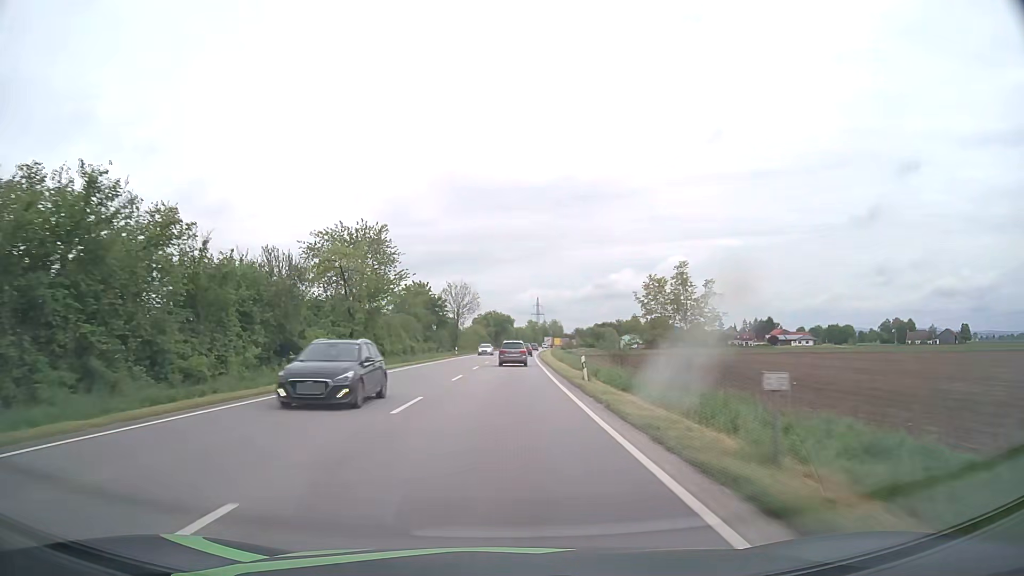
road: primary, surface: asphalt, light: Day
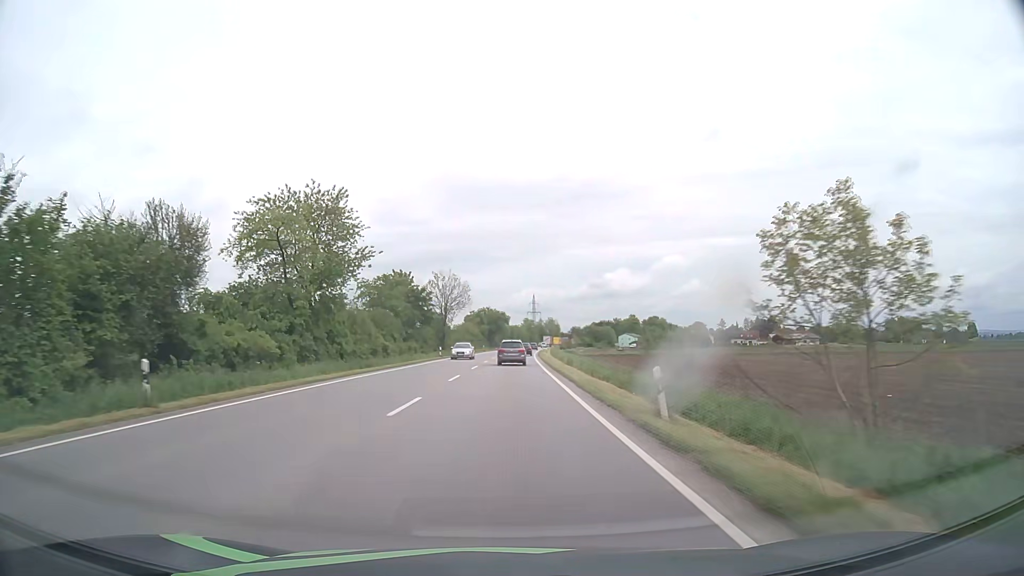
(+0.1, +12.8) m; +1°
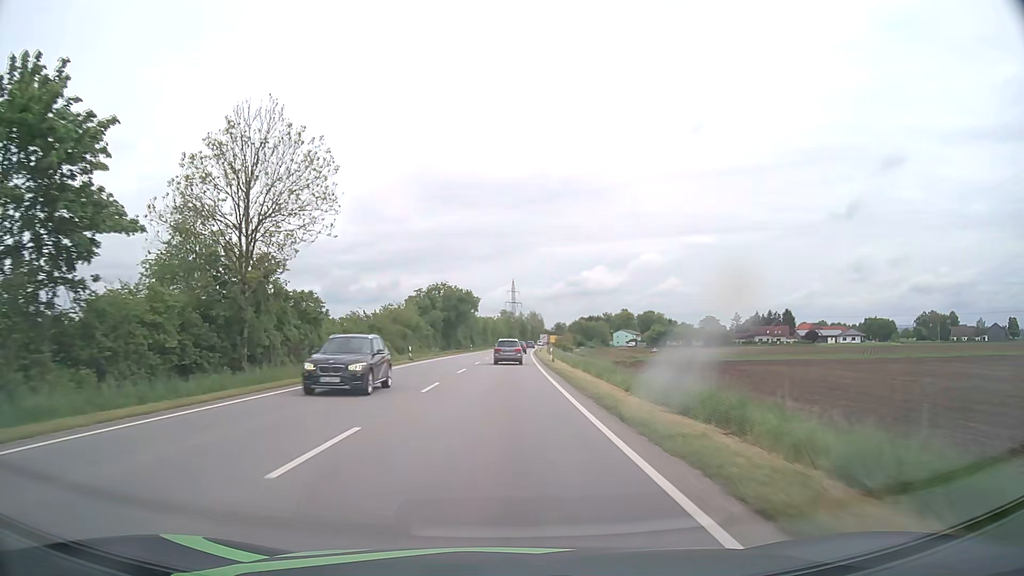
(+1.4, +65.2) m; +2°
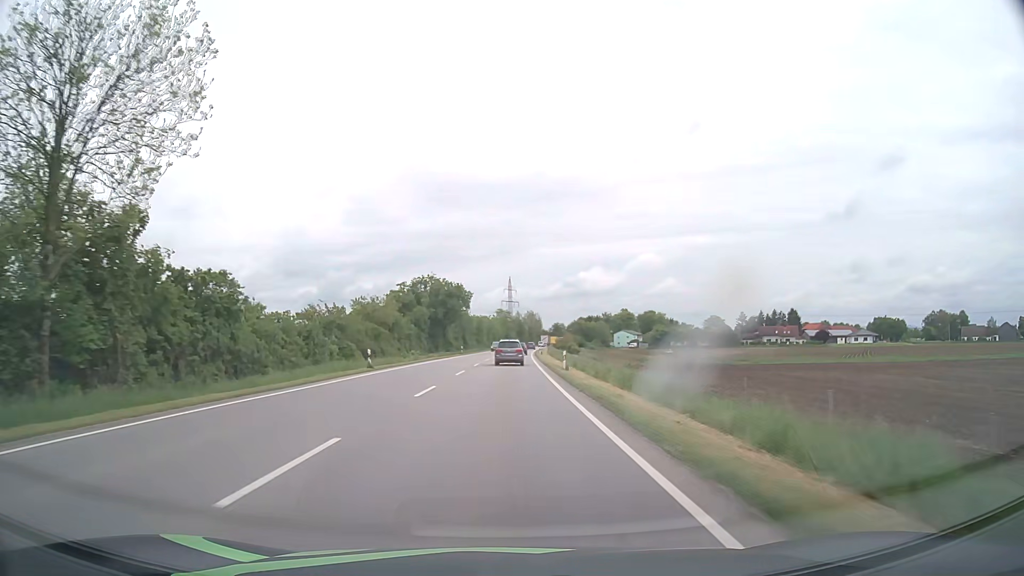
(0.0, +13.1) m; 0°
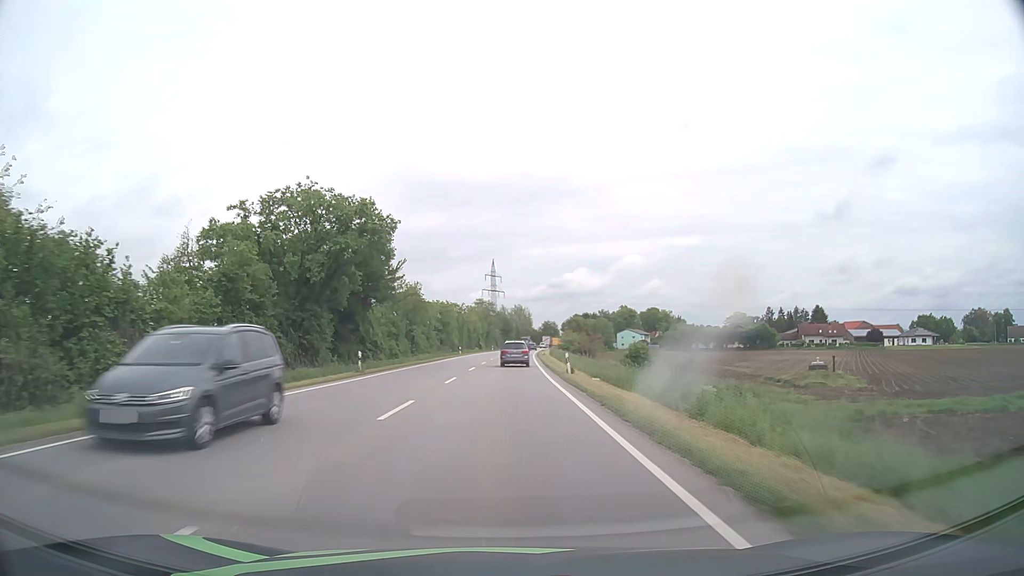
(+0.5, +52.6) m; +1°
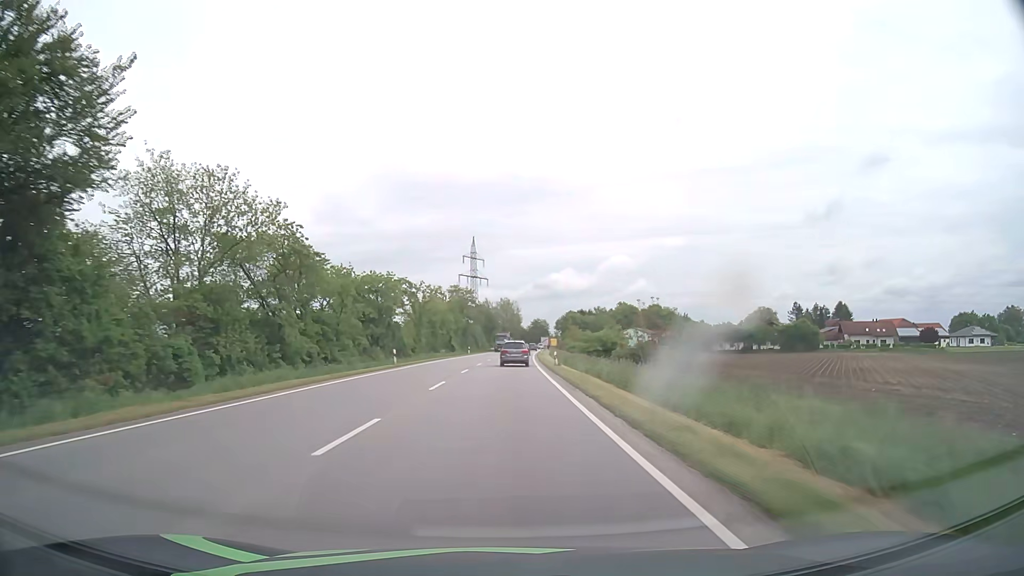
(+0.4, +39.7) m; +1°
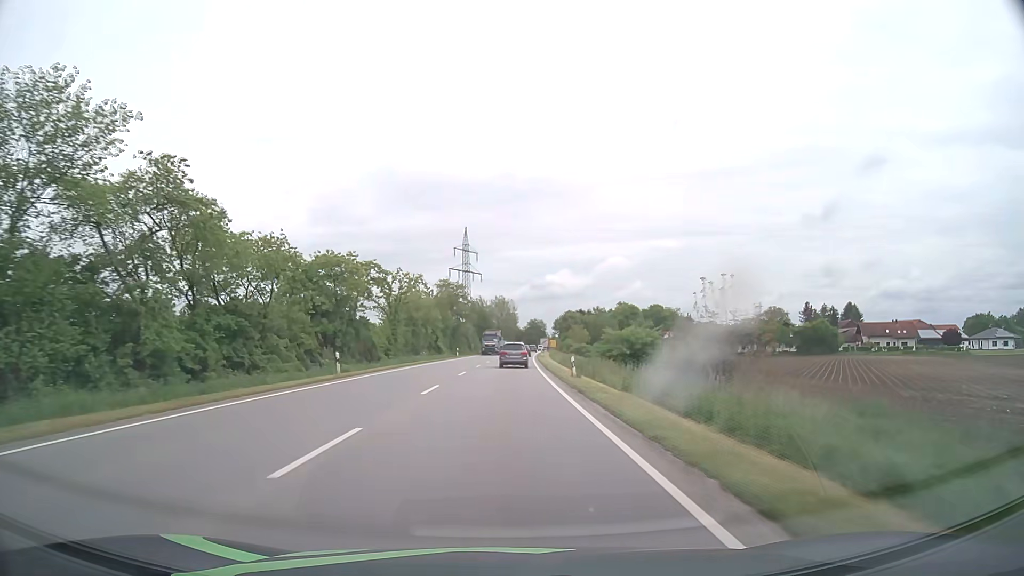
(+0.1, +13.3) m; 0°
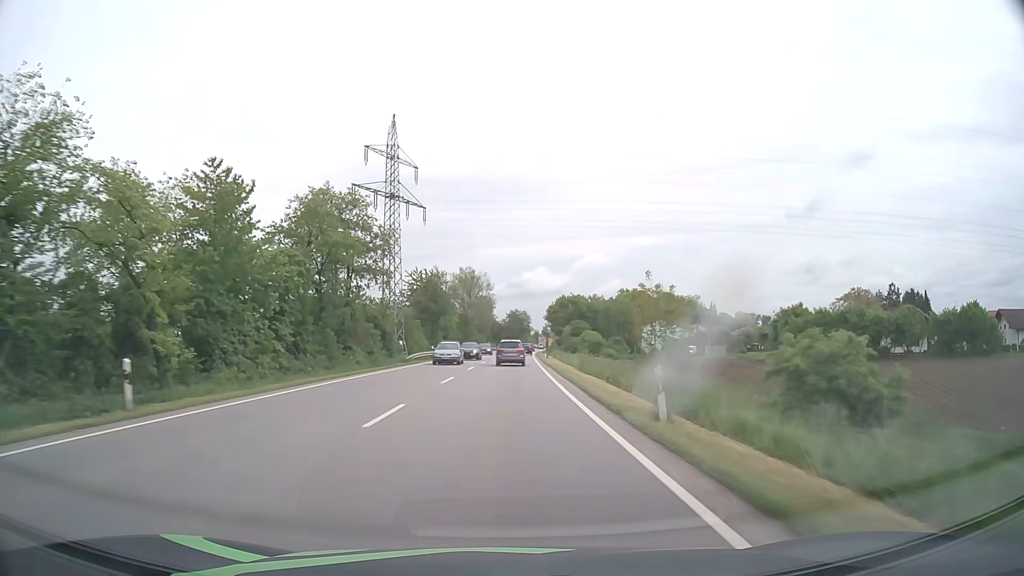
(+1.2, +66.9) m; +2°
(0, +10) (0, +20) (0, +30) (0, +40) (+1, +50) (+1, +60) (+1, +70) (+2, +80) (+2, +90) (+2, +100) m
